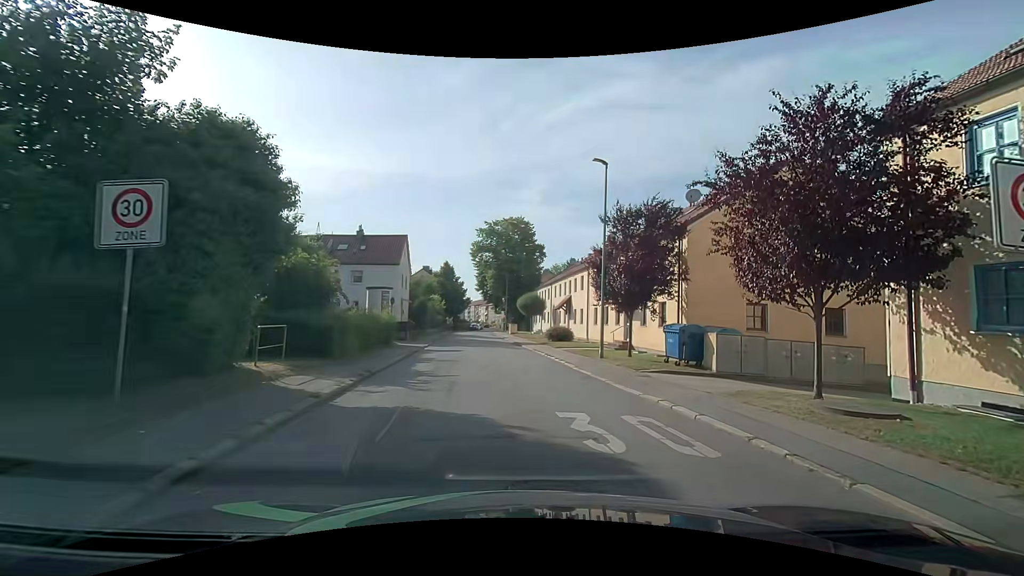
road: residential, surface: asphalt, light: Day
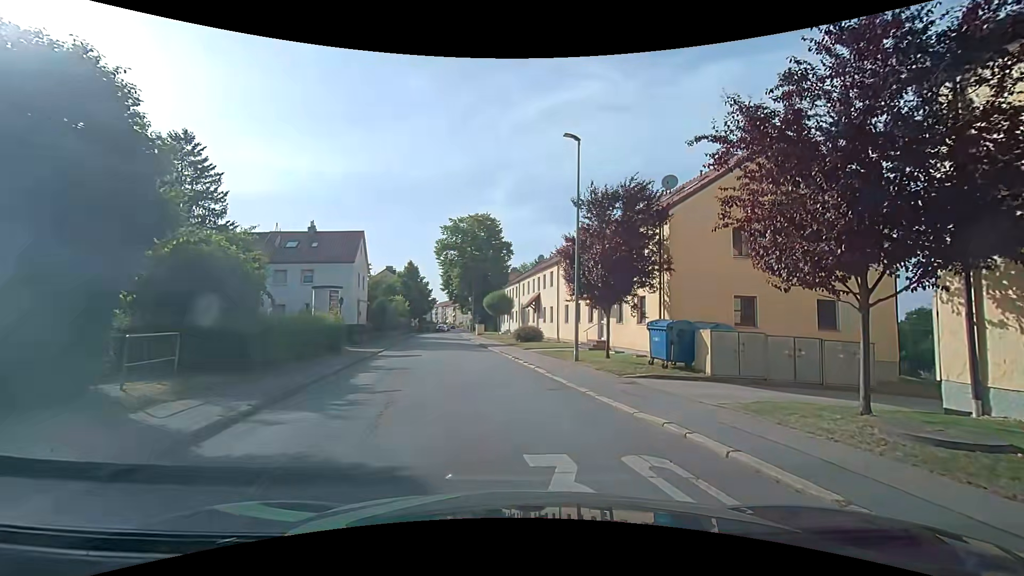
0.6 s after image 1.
(+0.1, +2.6) m; +4°
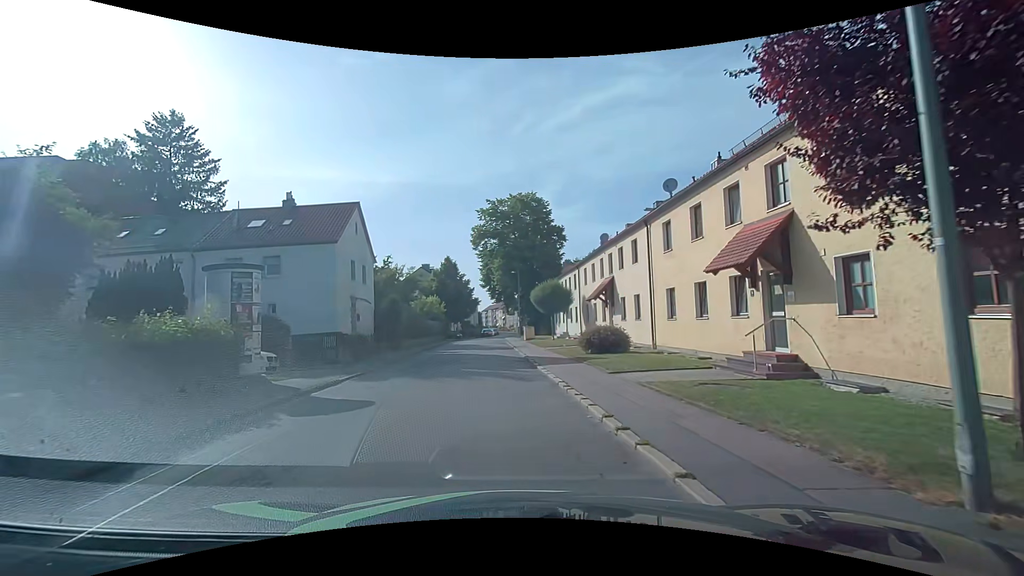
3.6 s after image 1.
(-0.6, +13.6) m; -7°
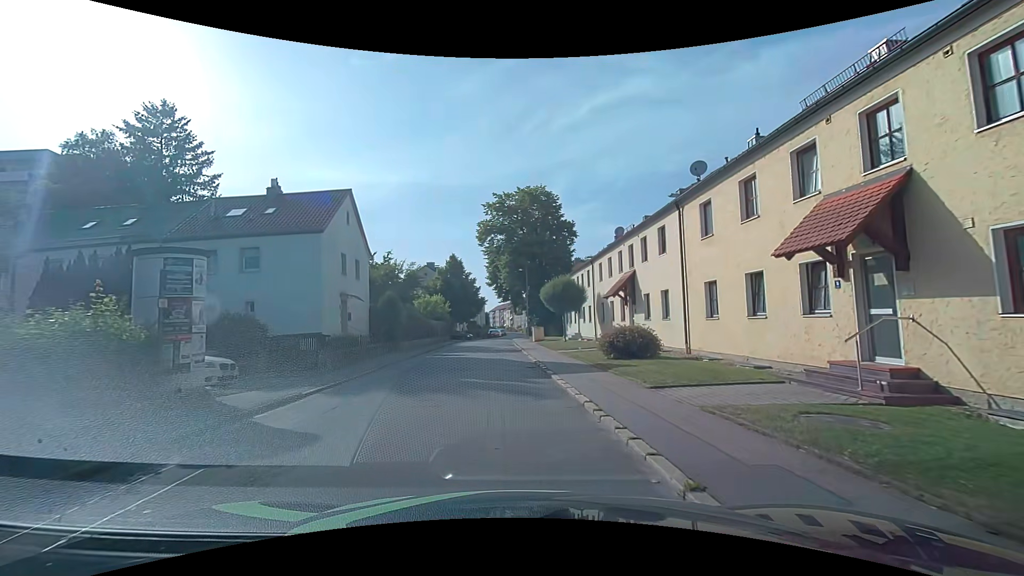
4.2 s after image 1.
(0.0, +3.2) m; -1°
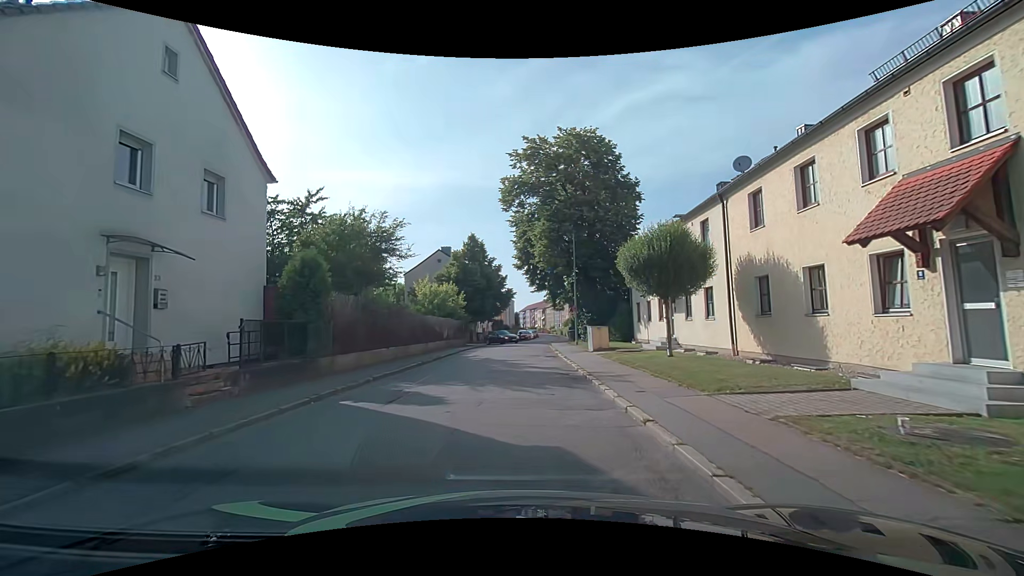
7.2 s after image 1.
(-0.7, +17.5) m; -3°
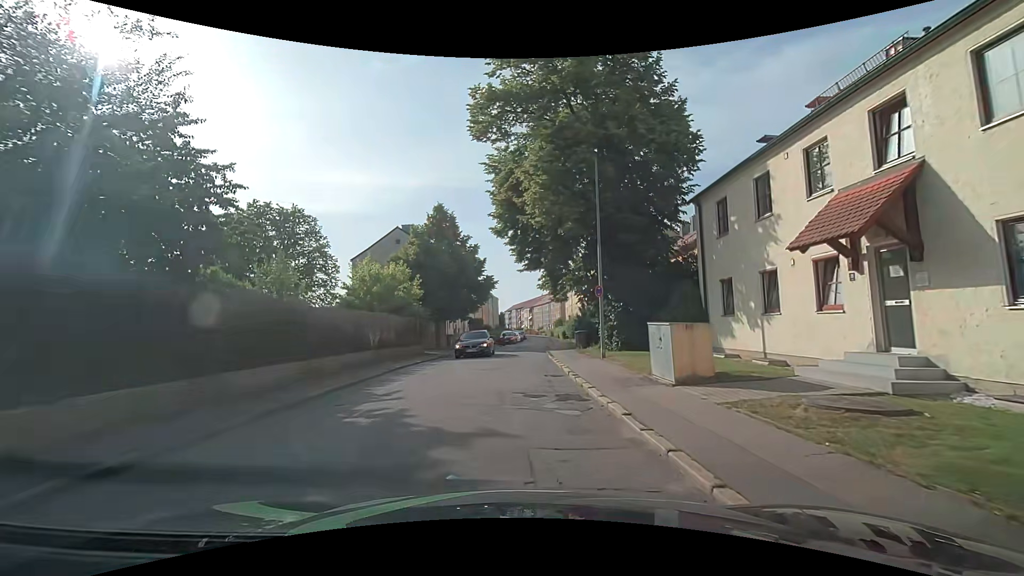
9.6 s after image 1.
(+0.2, +15.4) m; +1°
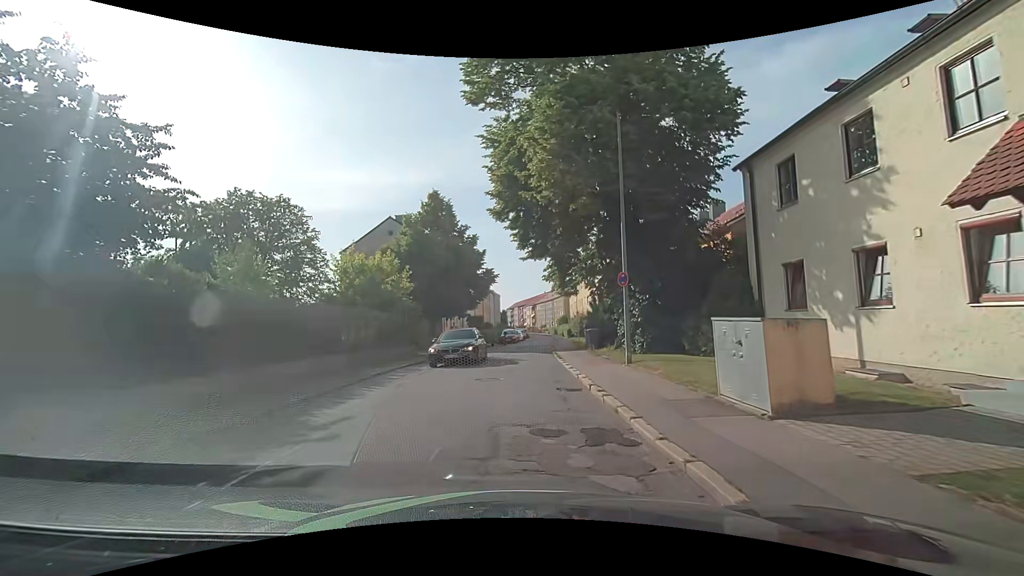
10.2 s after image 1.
(0.0, +3.8) m; +1°
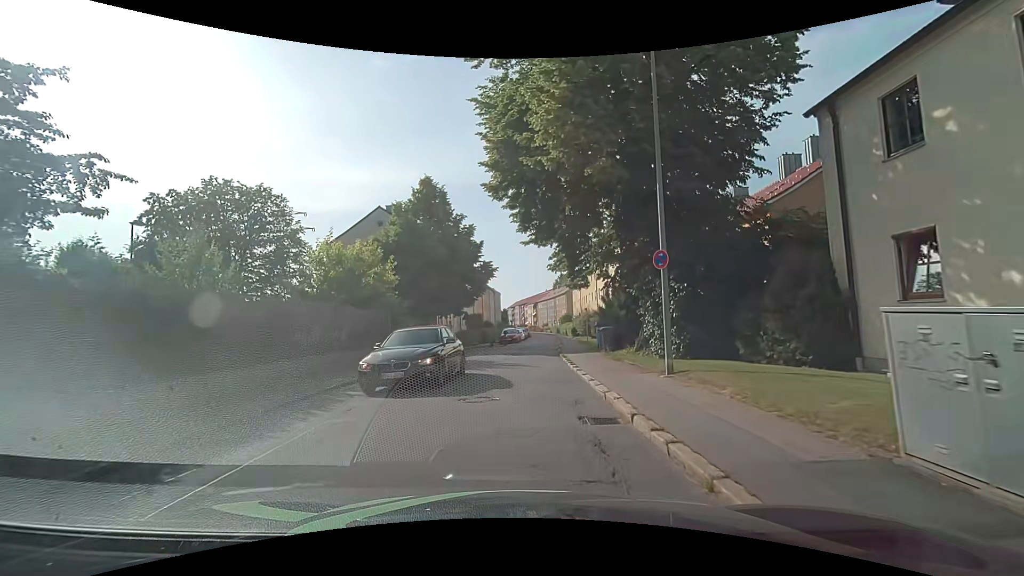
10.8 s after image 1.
(0.0, +3.8) m; 0°
(0, +10) (0, +20) (+1, +30) (+2, +40) (+2, +50) (+3, +60) (+3, +70) (+4, +80) (+4, +90) (+5, +100) m
